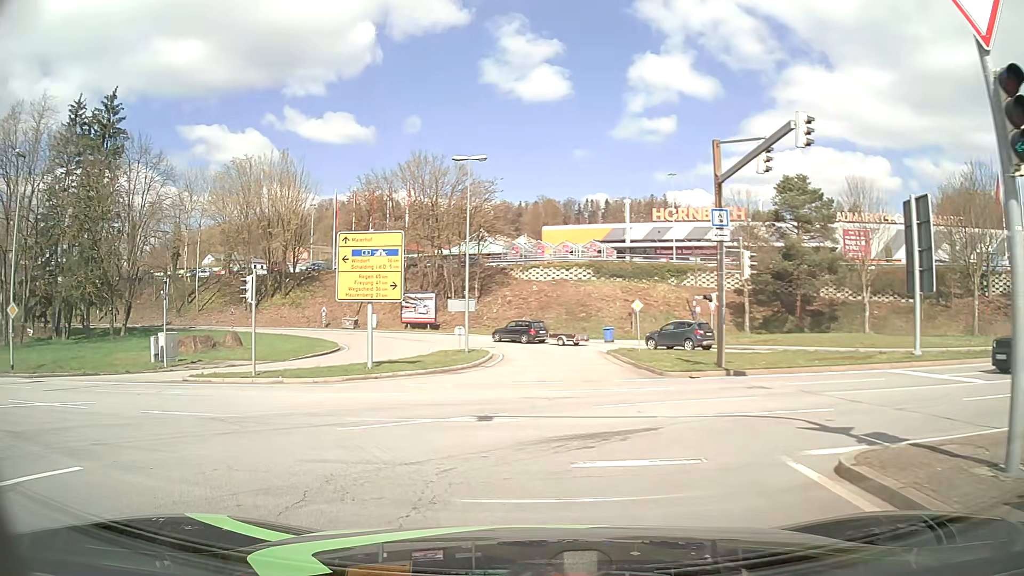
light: Day
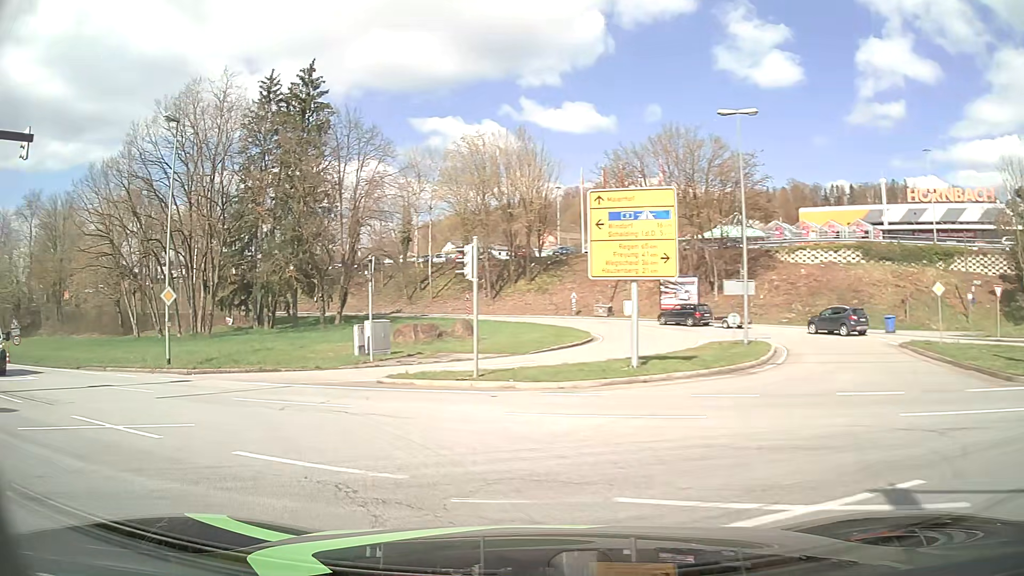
(-1.1, +5.9) m; -20°
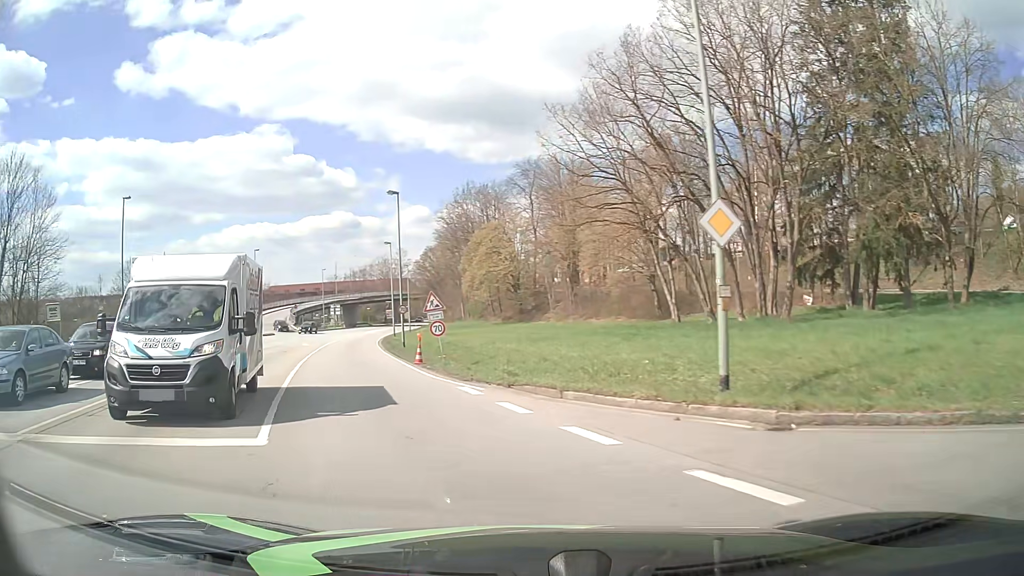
(-7.4, +14.7) m; -48°
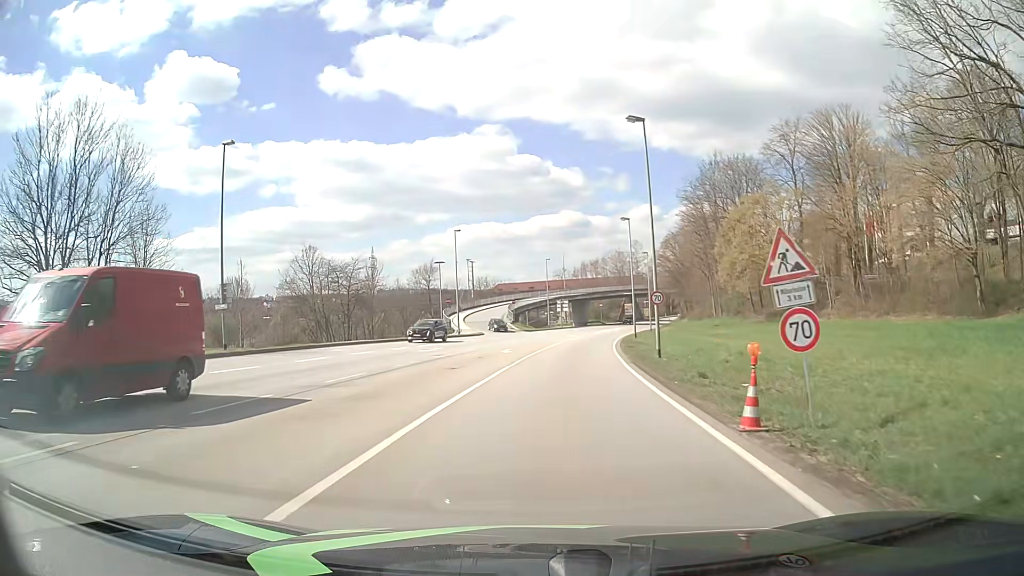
(-3.6, +15.8) m; -21°
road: primary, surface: asphalt
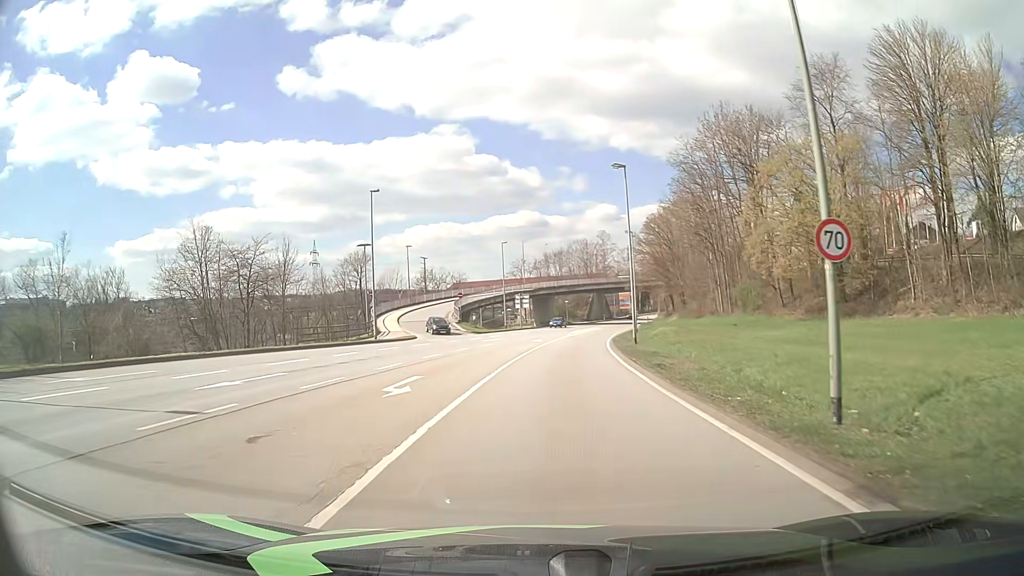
(+0.3, +19.8) m; +3°
